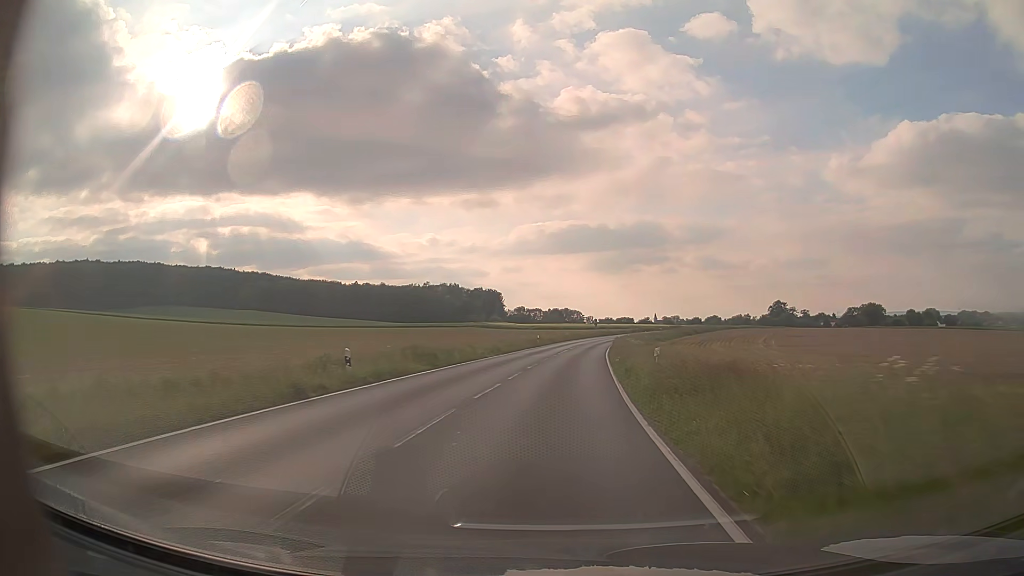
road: primary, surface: asphalt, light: Day
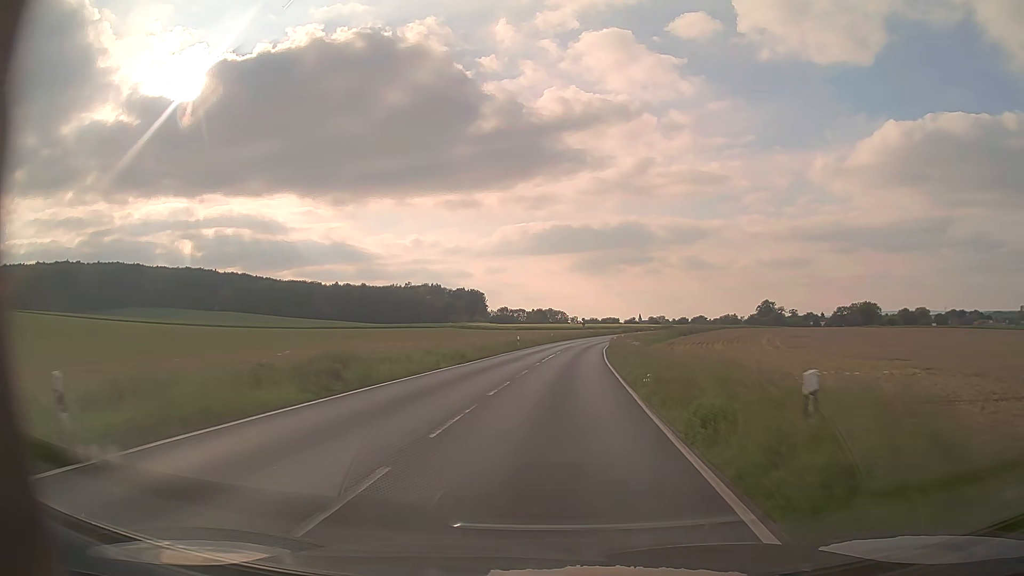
(+0.1, +11.2) m; +1°
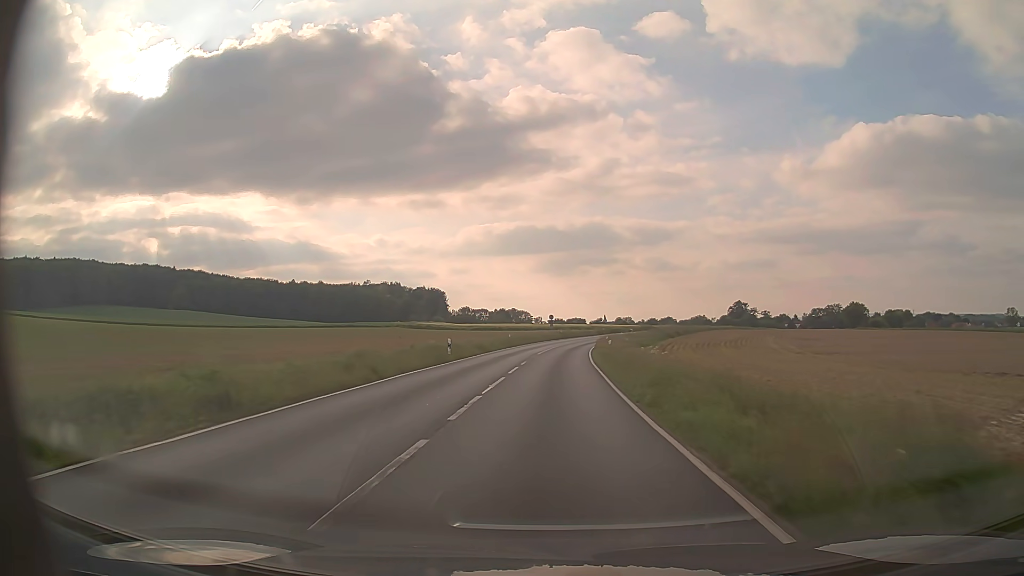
(+0.6, +22.3) m; +3°
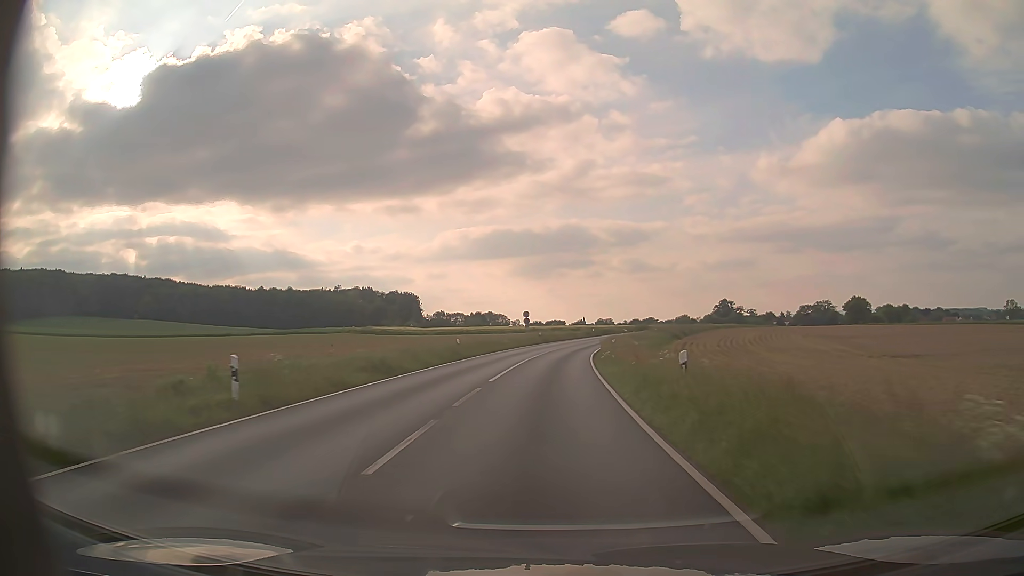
(+0.4, +22.3) m; +2°
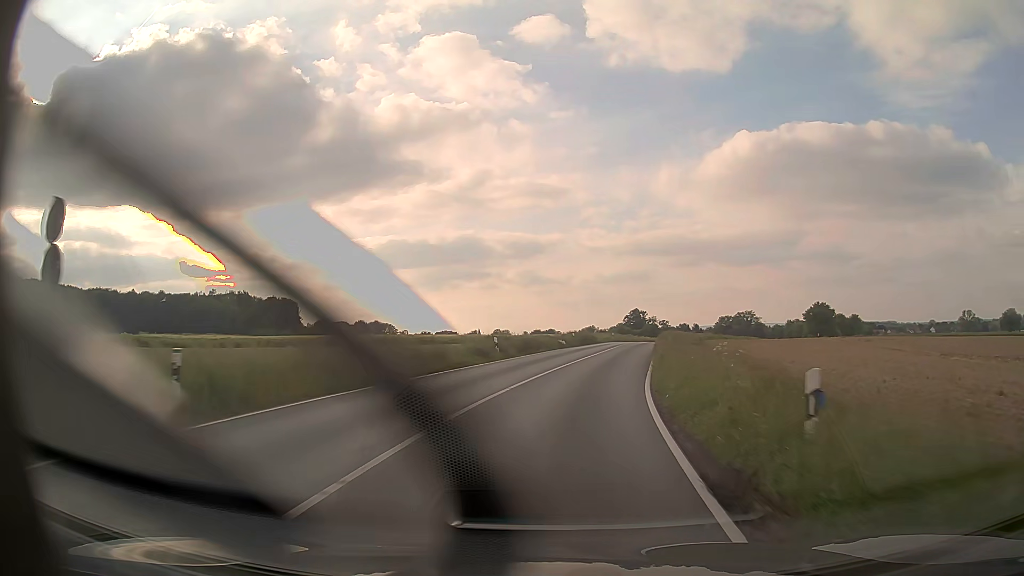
(+3.3, +55.3) m; +9°
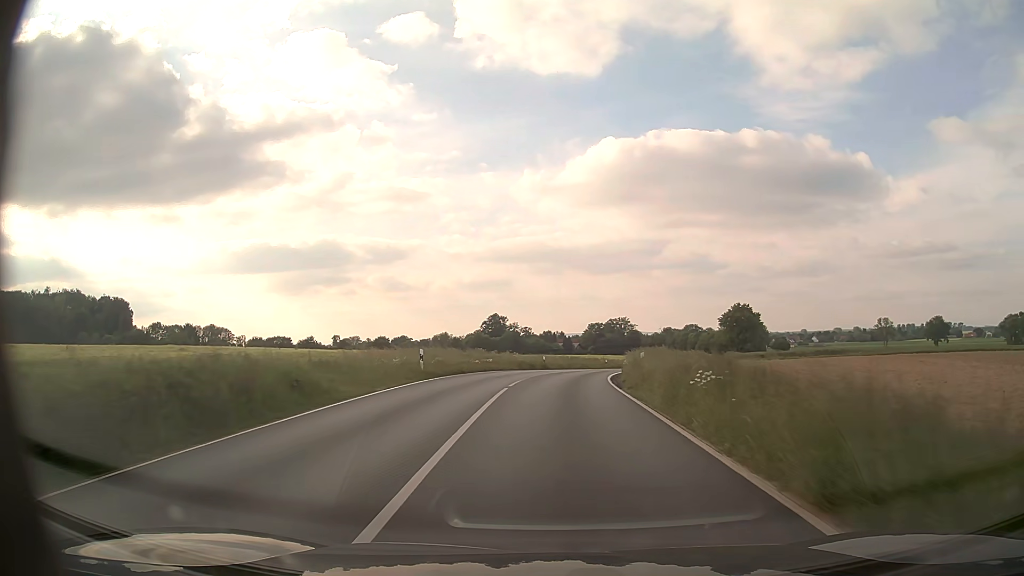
(+7.1, +54.4) m; +12°
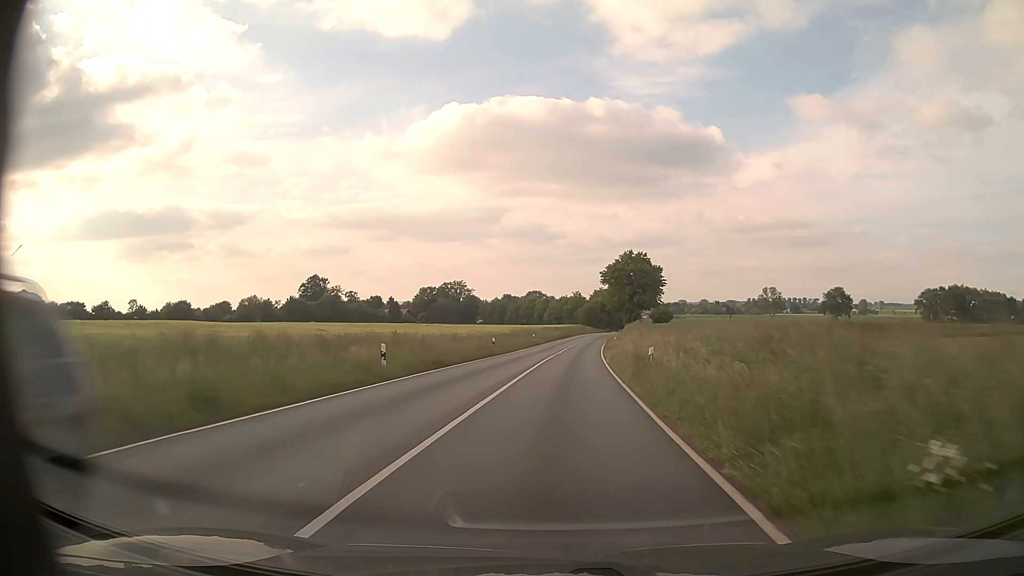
(+6.1, +55.4) m; +14°
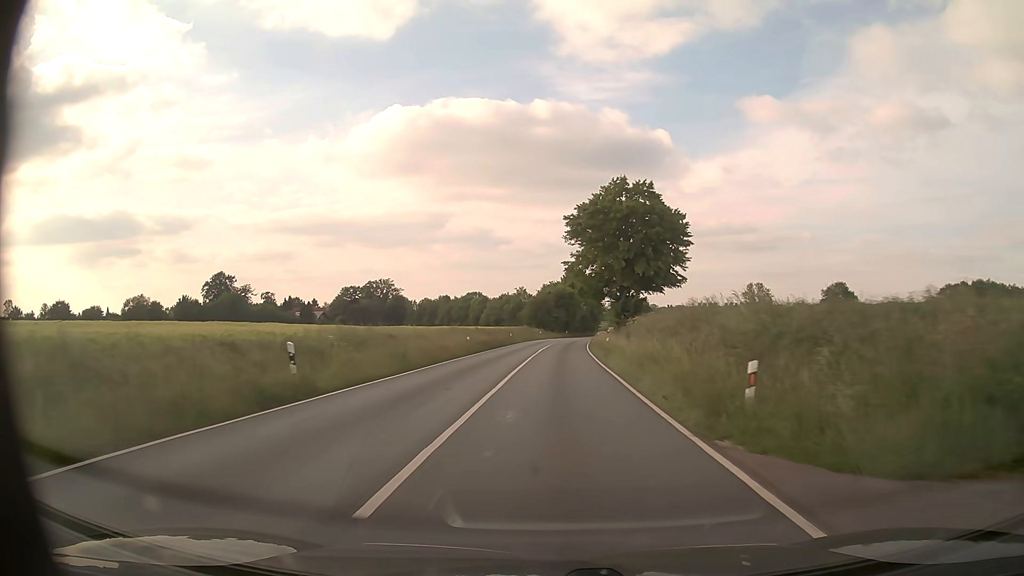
(+2.6, +56.6) m; +5°
(0, +10) (0, +20) (0, +30) (+1, +40) (+1, +50) (+2, +60) (+2, +70) (+3, +80) (+5, +90) (+6, +100) m
